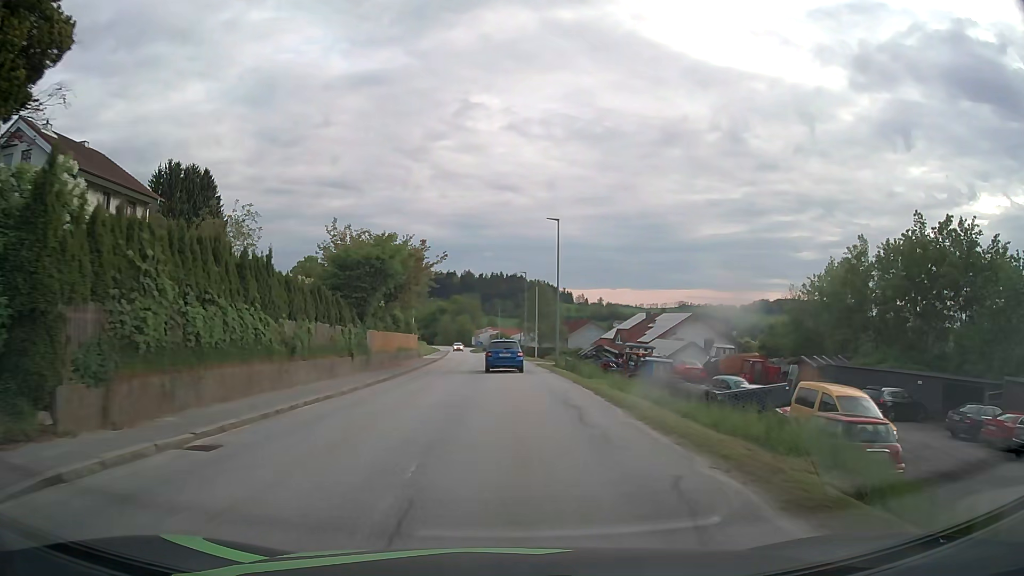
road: tertiary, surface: asphalt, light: Day
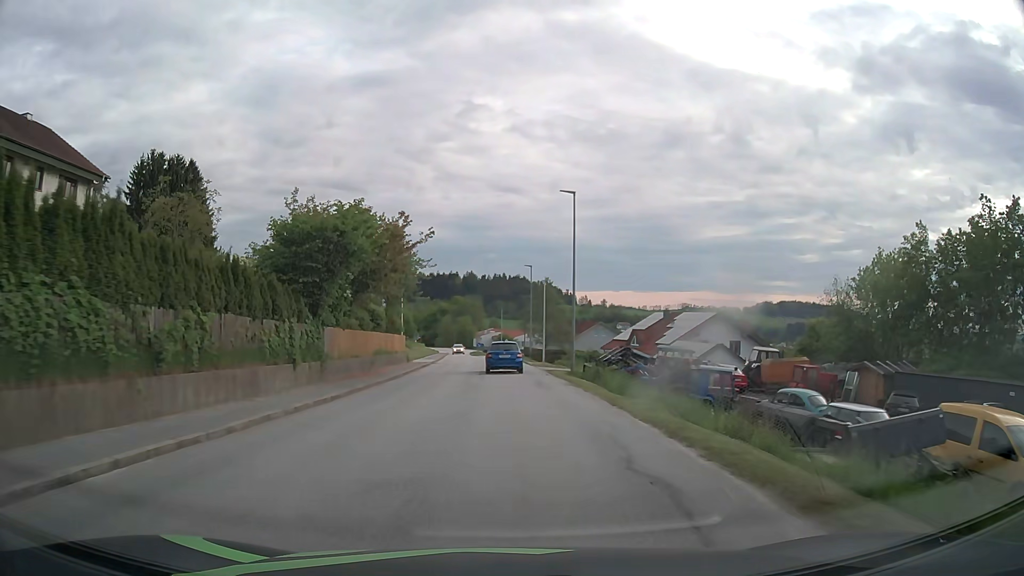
(0.0, +7.5) m; 0°
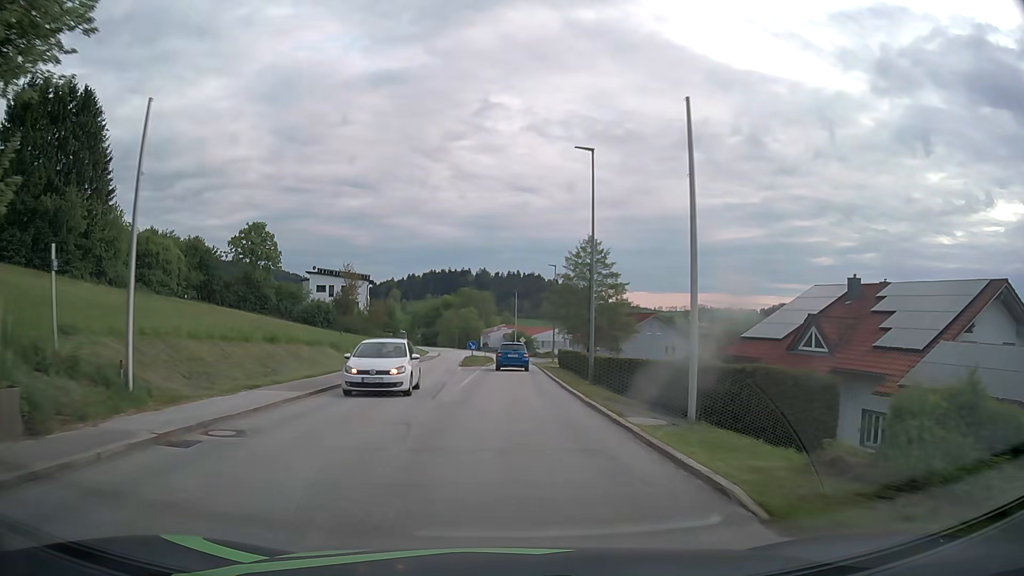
(-0.3, +37.6) m; -1°
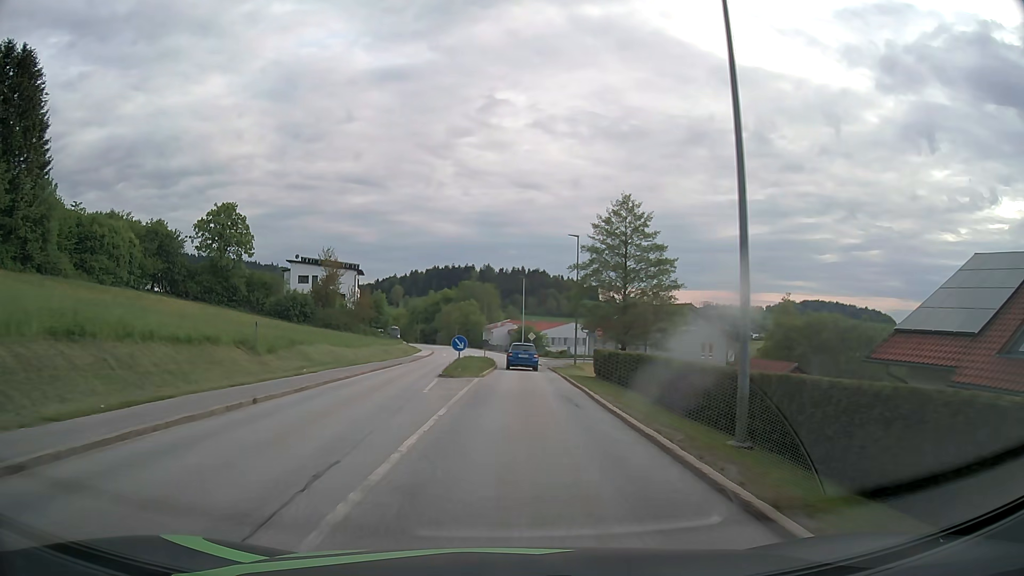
(-0.2, +15.1) m; -1°
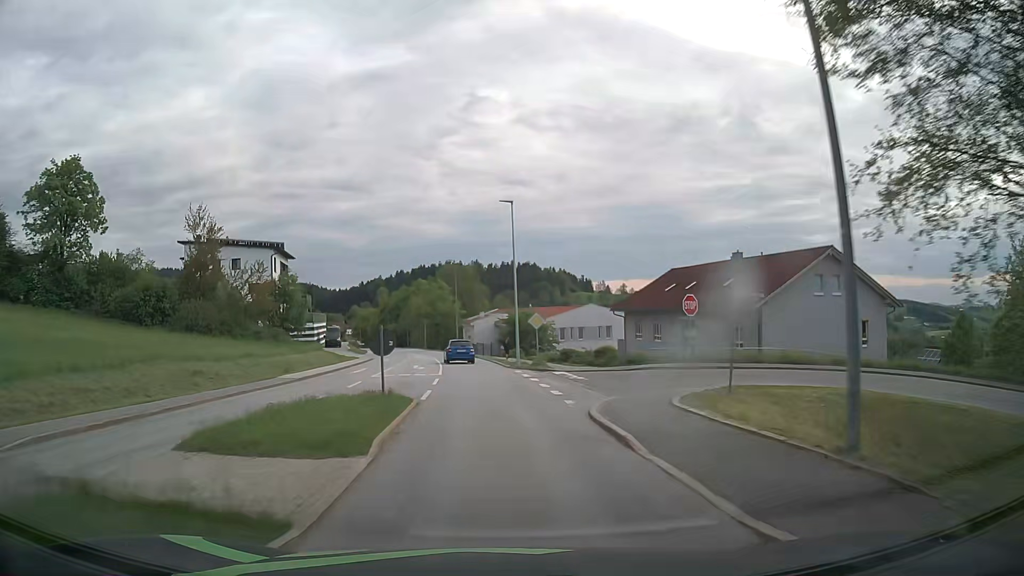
(+0.9, +37.6) m; +1°
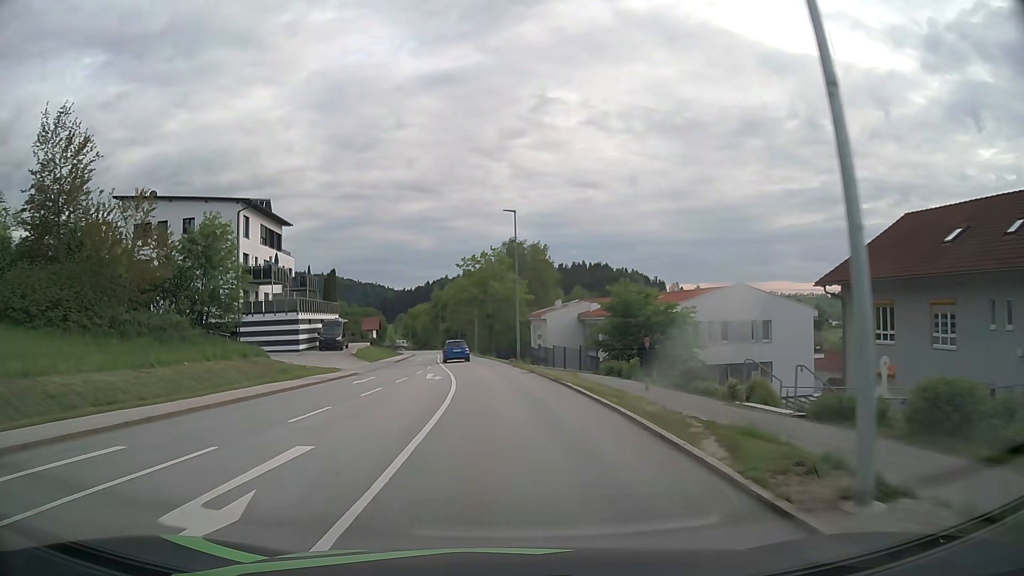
(-1.7, +30.0) m; -6°
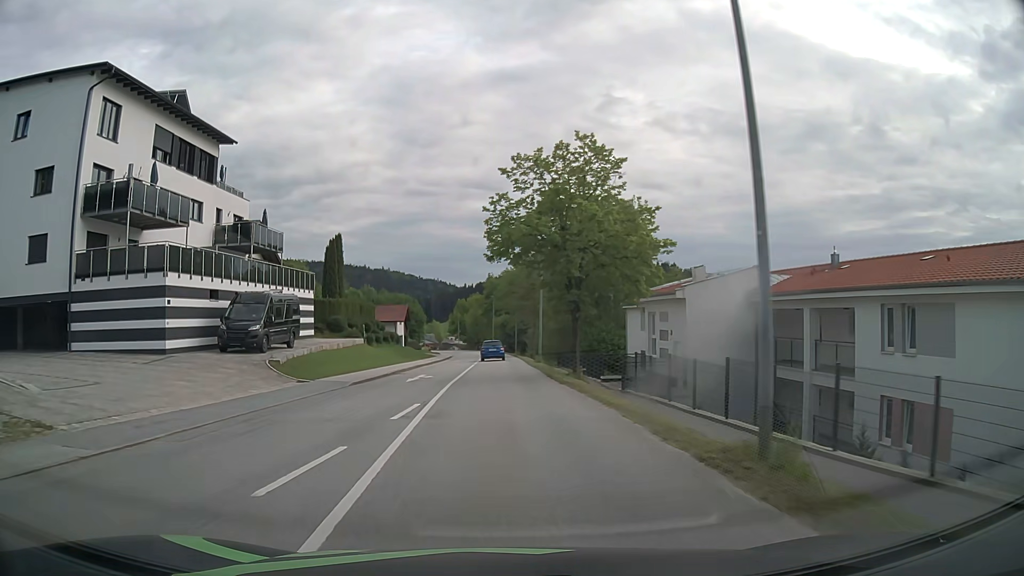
(-1.4, +30.1) m; -5°
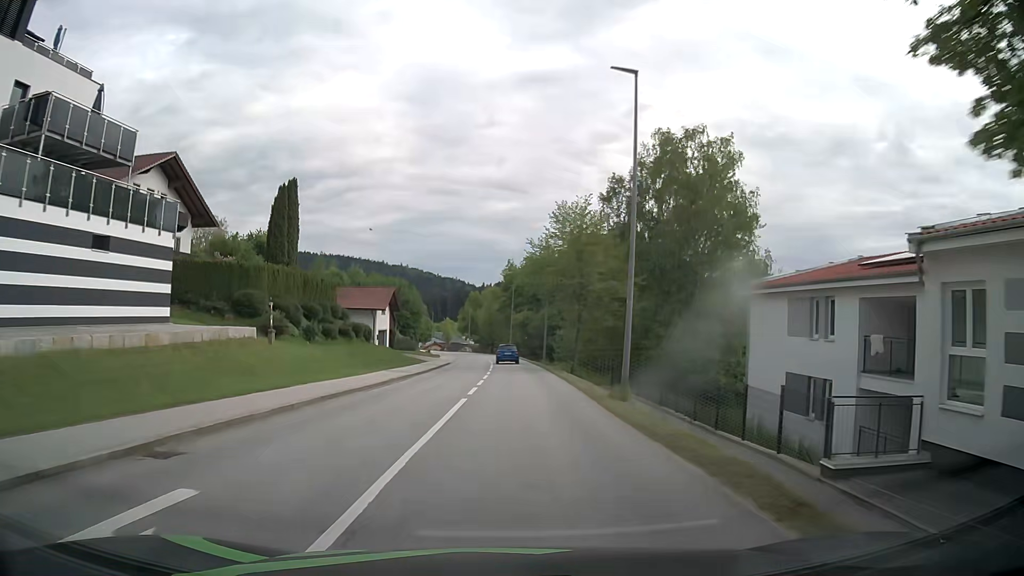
(-0.5, +23.1) m; -1°
(0, +10) (0, +20) (0, +30) (0, +40) (0, +50) (0, +60) (0, +70) (-1, +80) (-3, +90) (-5, +100) m
